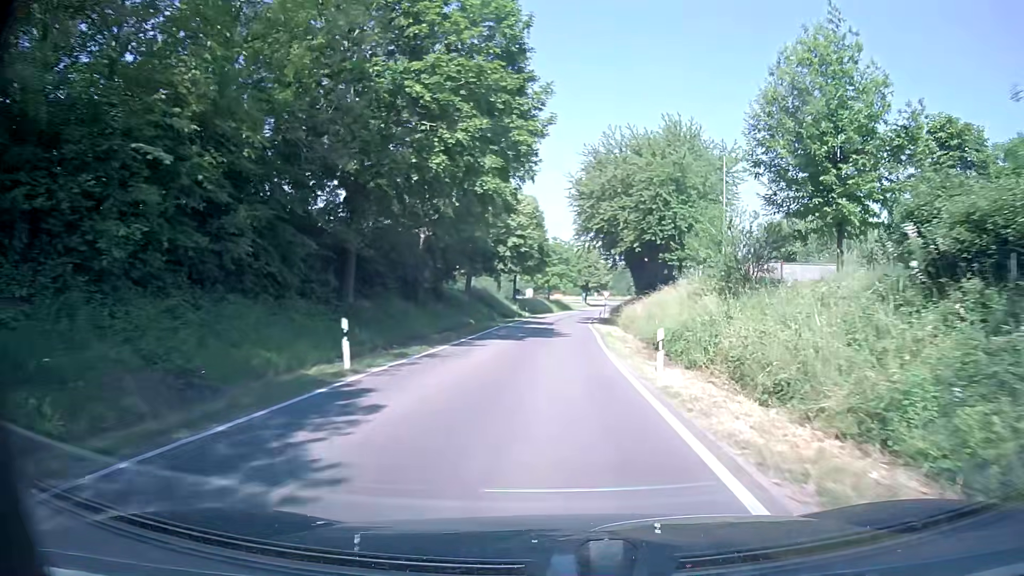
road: tertiary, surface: asphalt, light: Day
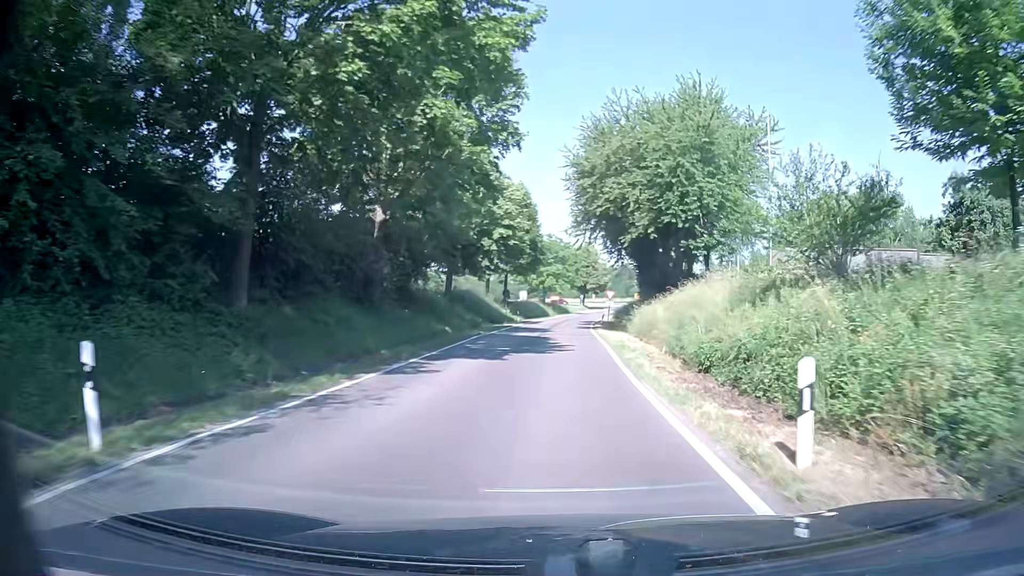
(-0.1, +8.5) m; 0°
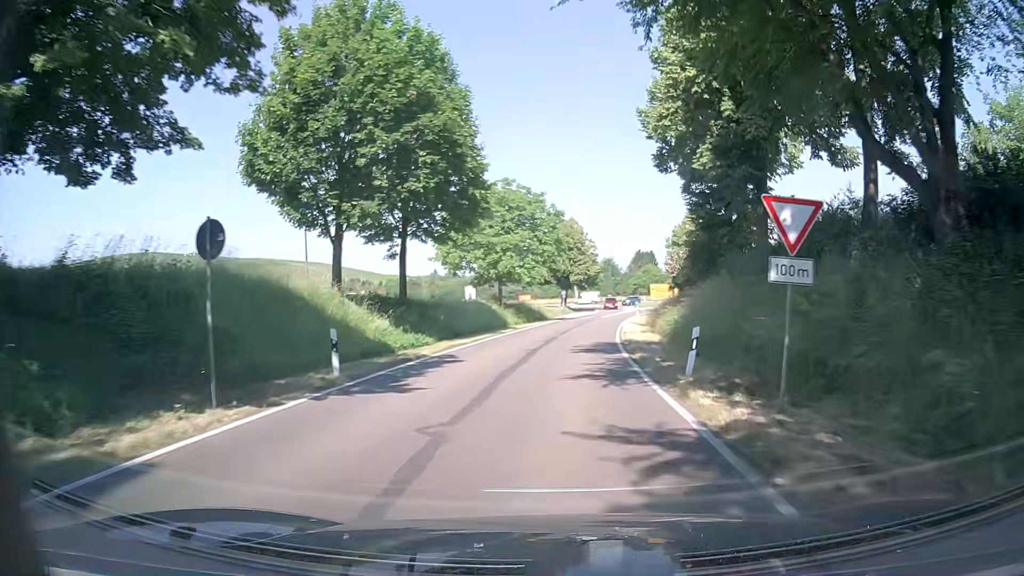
(+0.3, +42.6) m; 0°
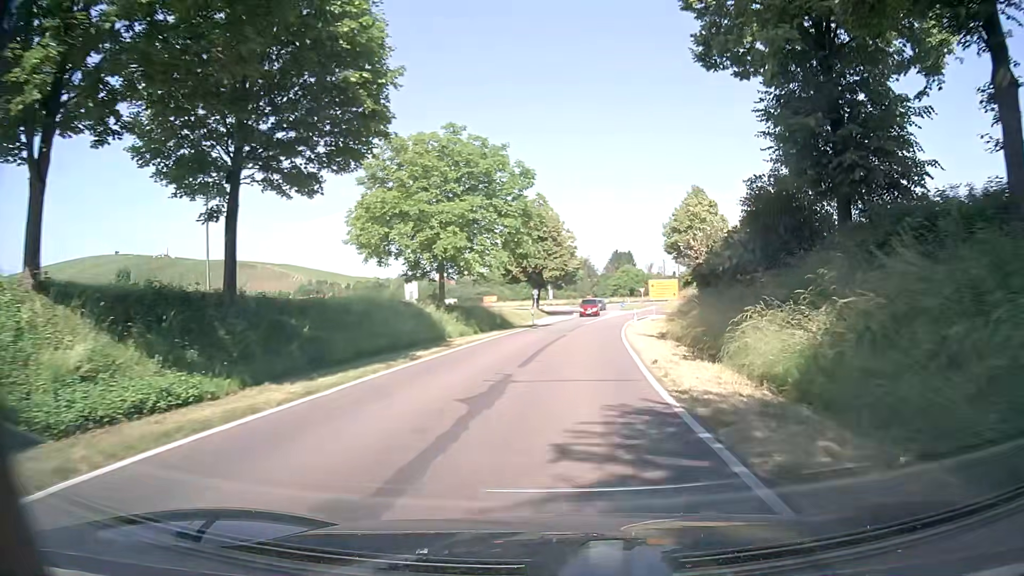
(+0.5, +16.8) m; +4°
(0, +10) (0, +20) (+1, +30) (+2, +40) (+3, +50) (+5, +60) (+7, +69) (+9, +79) (+12, +89) (+16, +98) m
